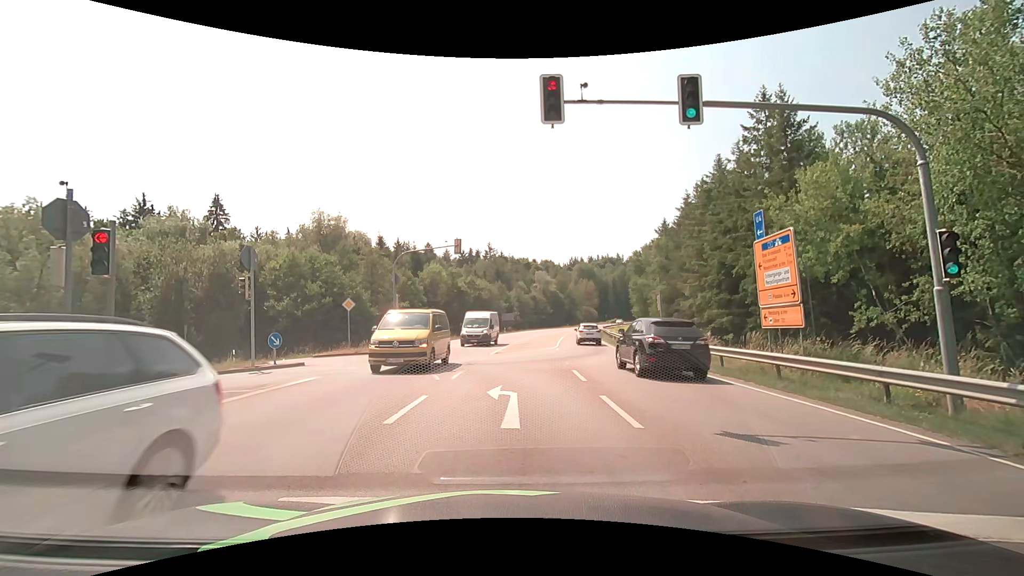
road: secondary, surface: asphalt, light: Day
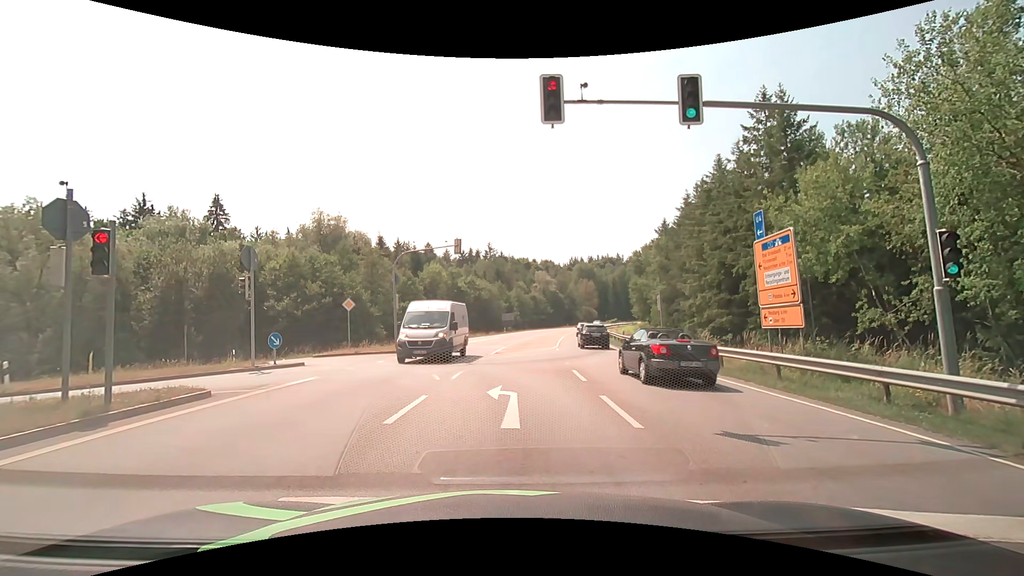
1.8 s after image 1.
(0.0, 0.0) m; 0°
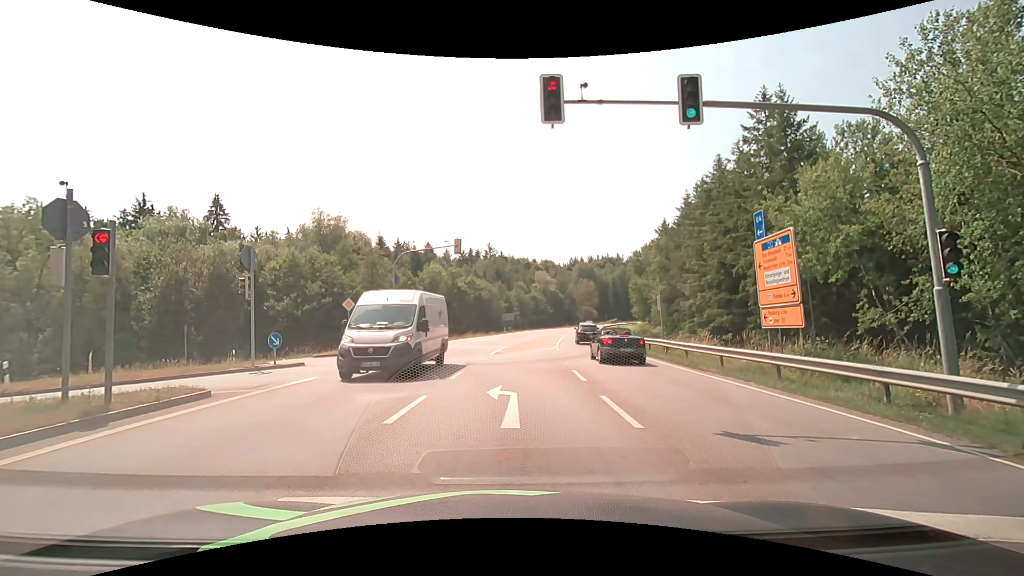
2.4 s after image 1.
(0.0, 0.0) m; 0°
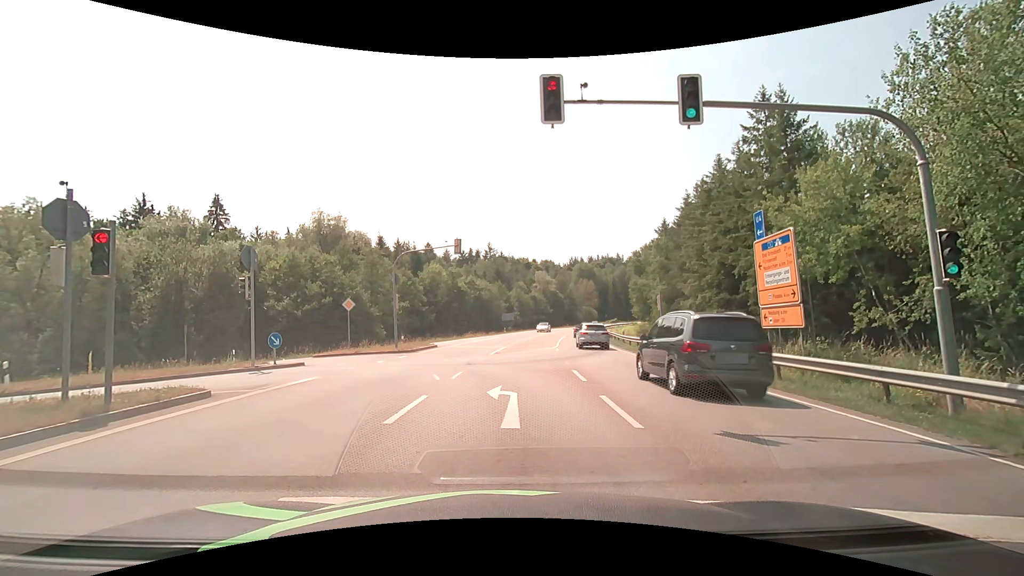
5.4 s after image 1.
(0.0, 0.0) m; 0°
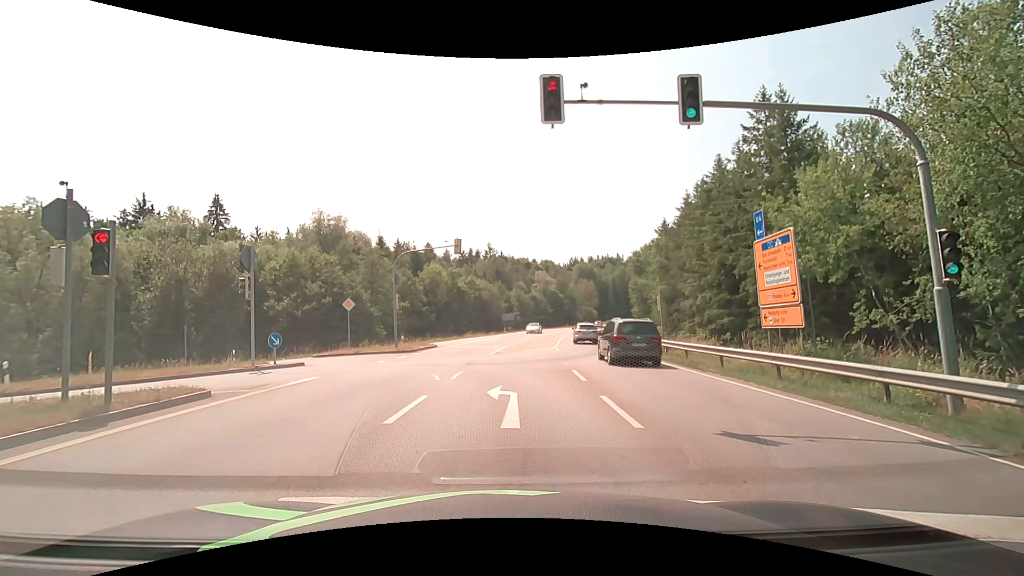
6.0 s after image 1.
(0.0, 0.0) m; 0°
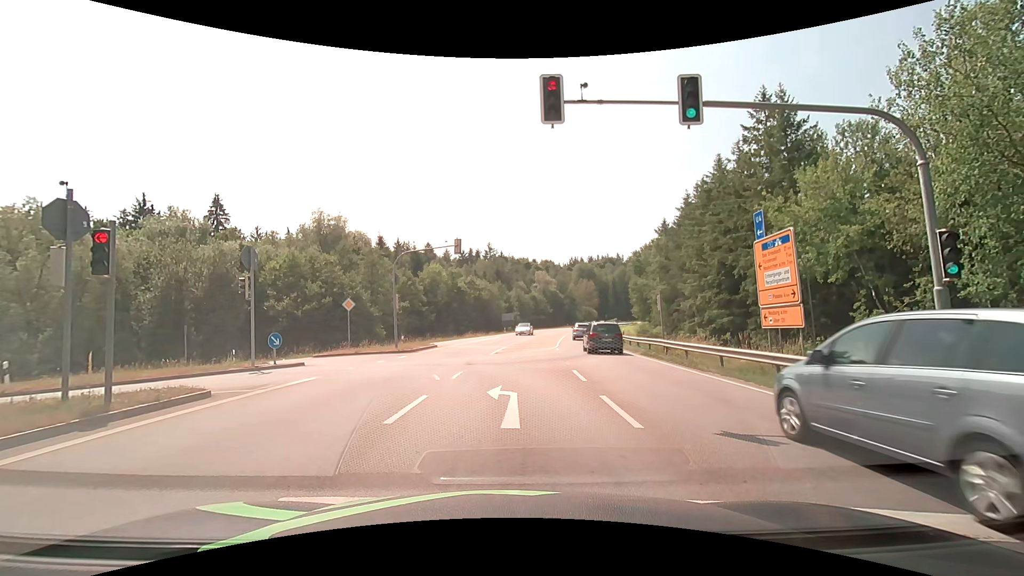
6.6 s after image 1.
(0.0, 0.0) m; 0°
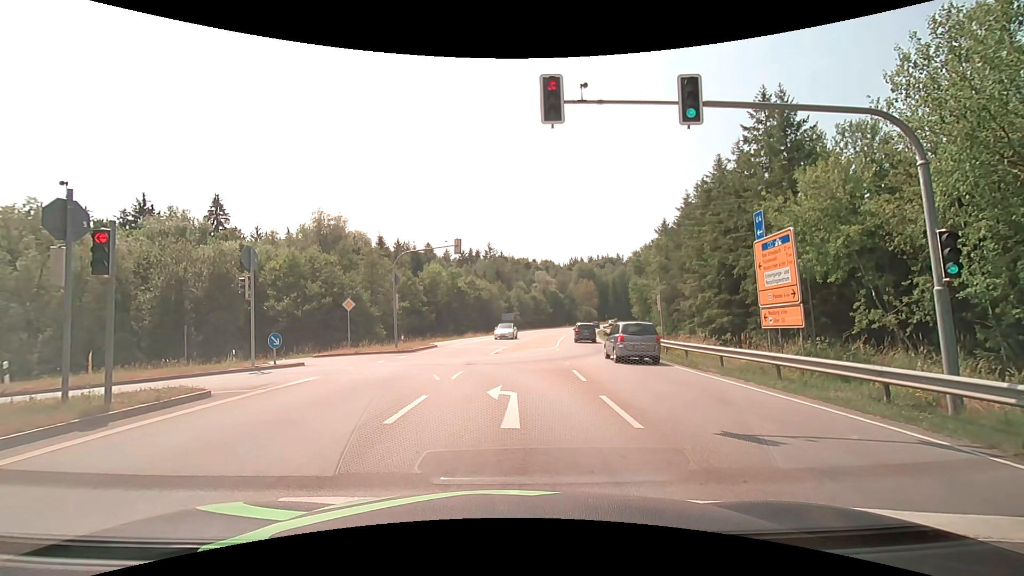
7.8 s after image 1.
(0.0, 0.0) m; 0°
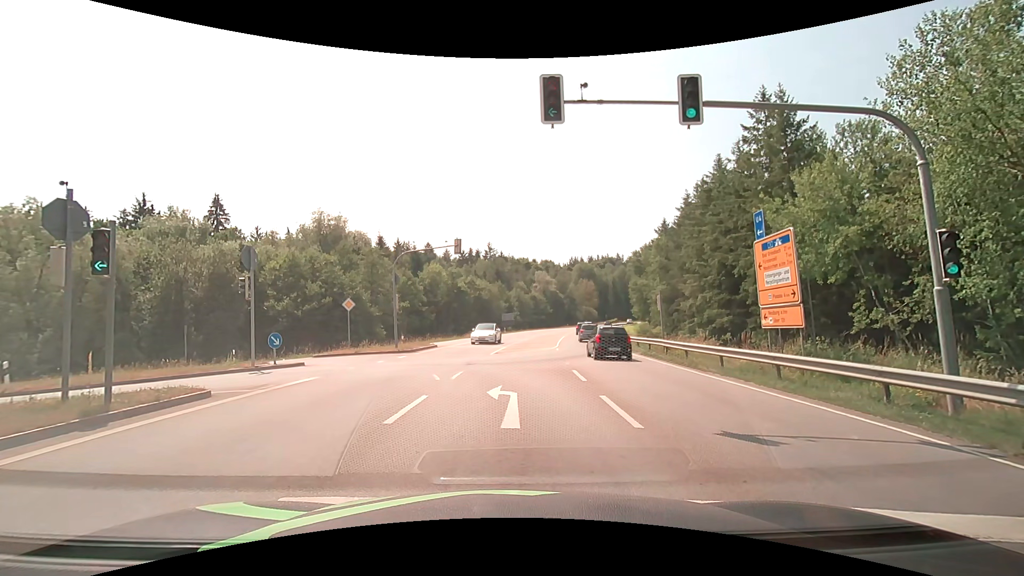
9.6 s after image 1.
(0.0, 0.0) m; 0°
(0, +10) (-2, +20) (-8, +27) (-18, +29) (-28, +31) (-38, +32) (-48, +35) (-57, +38) (-66, +42) (-75, +47) m
